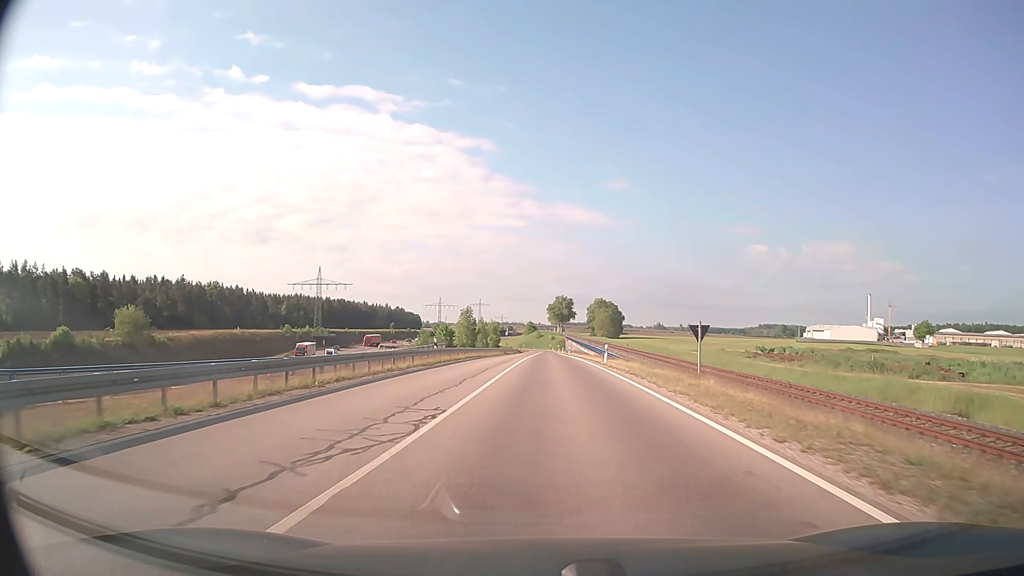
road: trunk_link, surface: asphalt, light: Day
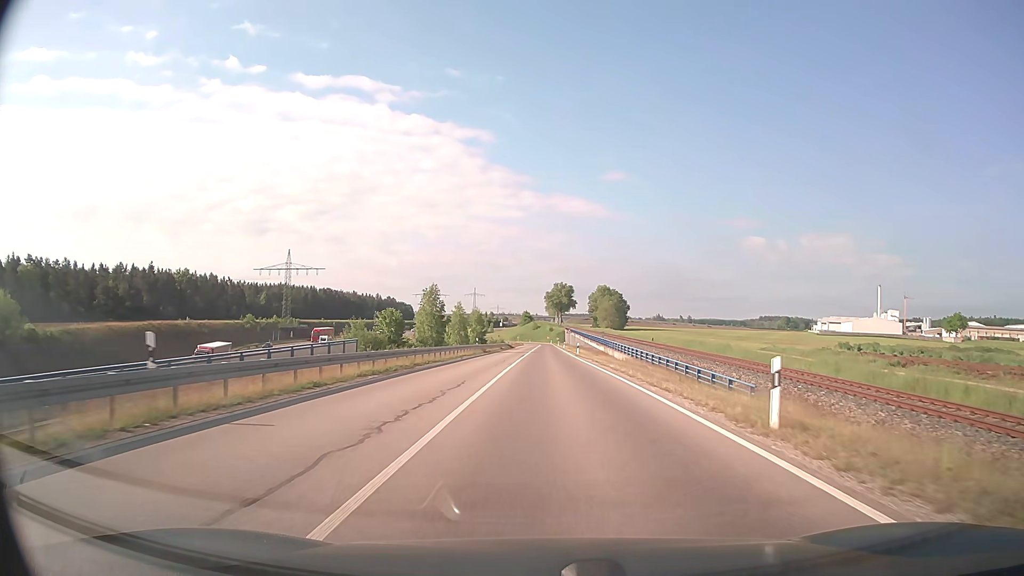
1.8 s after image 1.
(0.0, +28.0) m; 0°
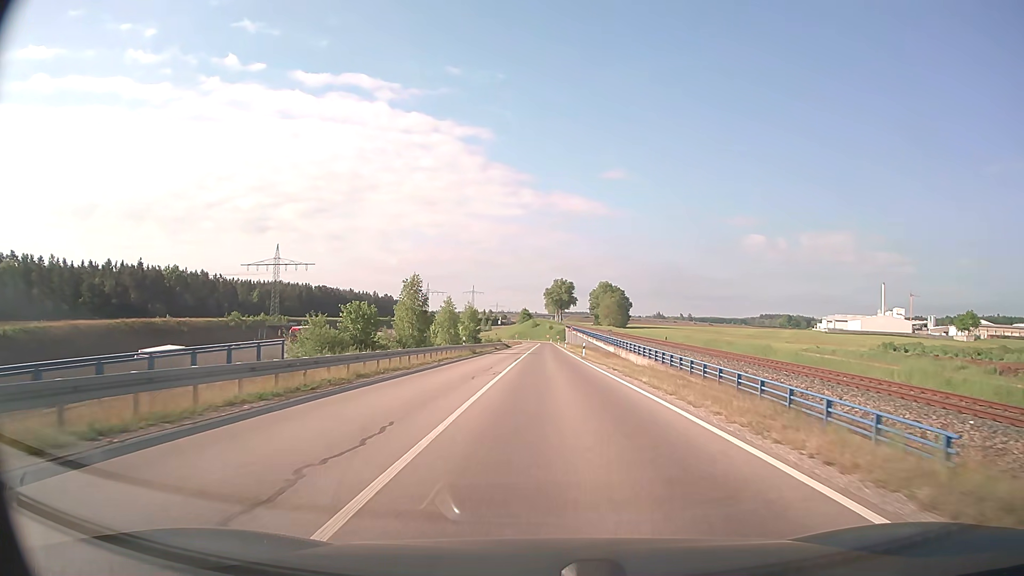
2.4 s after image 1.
(0.0, +9.4) m; 0°
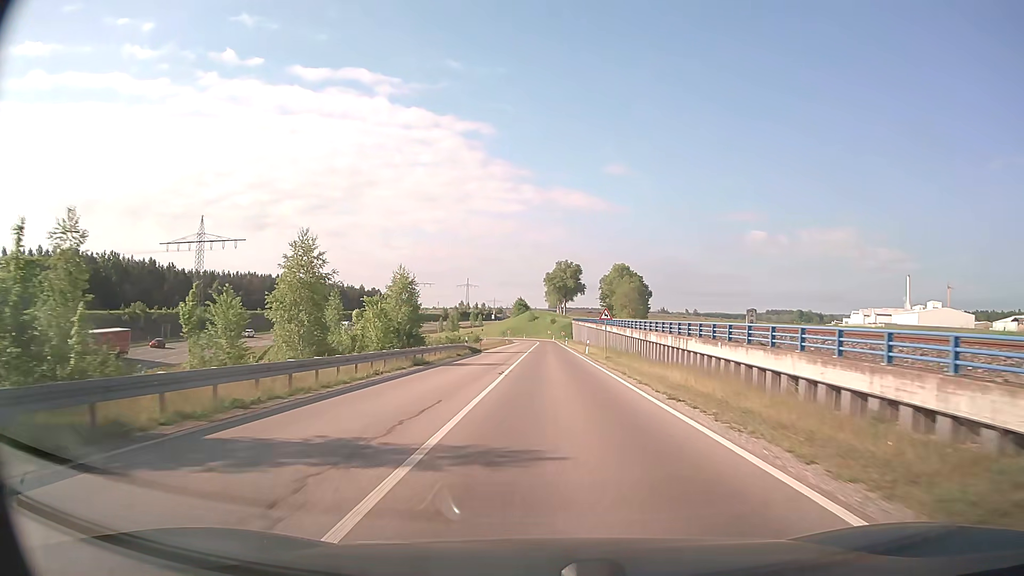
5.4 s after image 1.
(0.0, +49.9) m; 0°
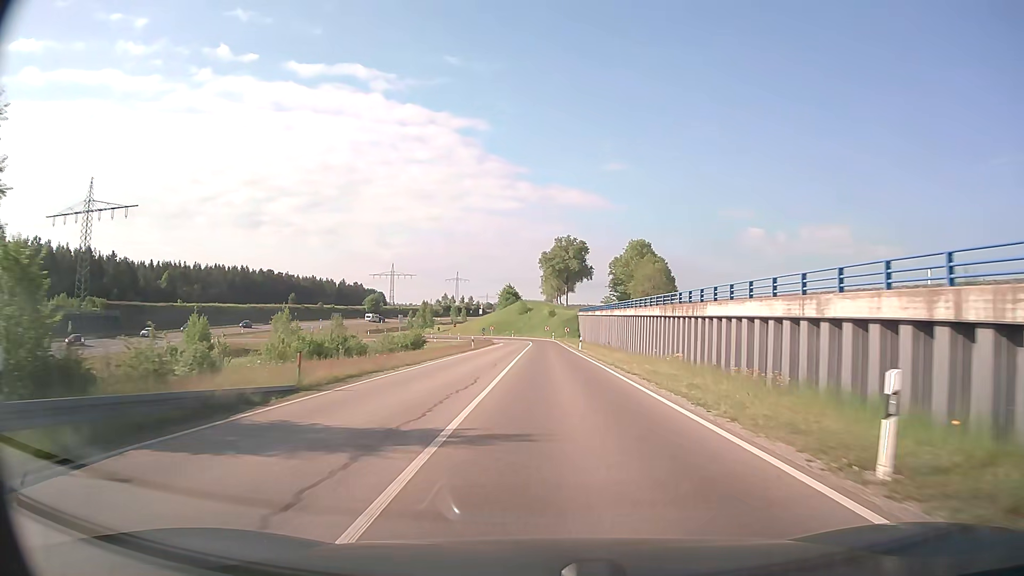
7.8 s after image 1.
(0.0, +45.2) m; 0°
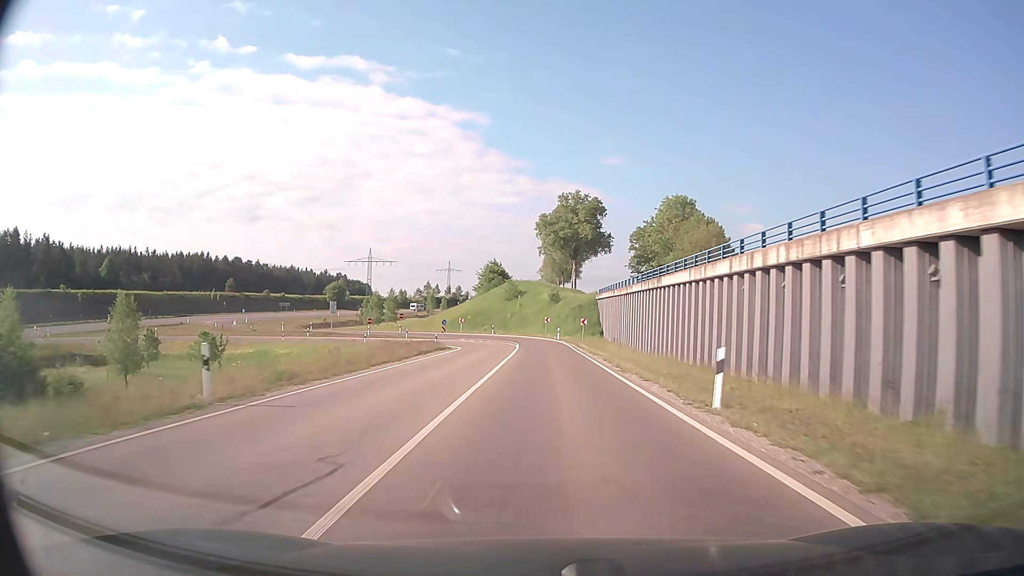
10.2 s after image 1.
(+0.1, +44.5) m; 0°
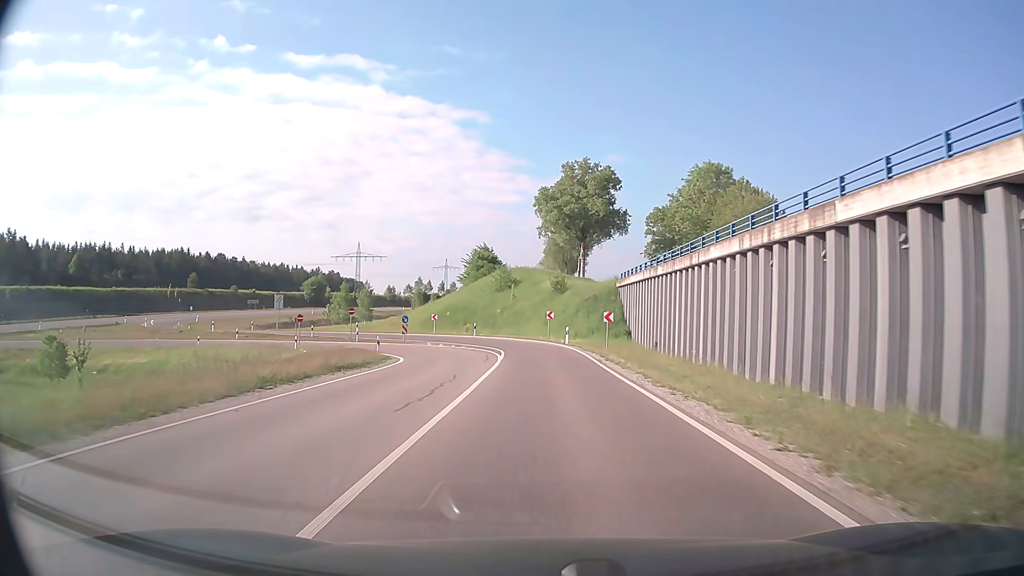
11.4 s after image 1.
(0.0, +20.3) m; 0°
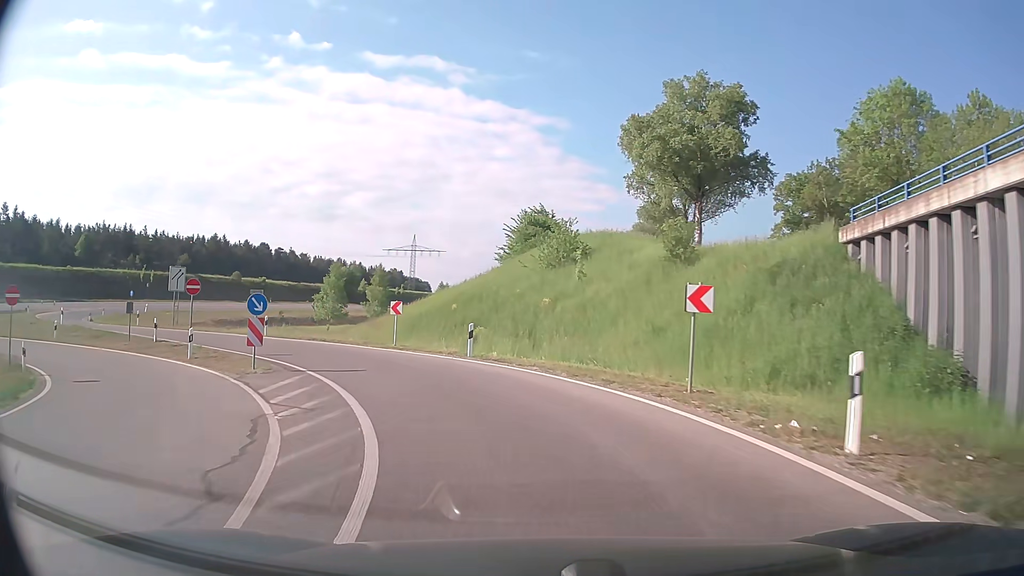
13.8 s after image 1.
(-0.8, +33.6) m; -6°
(-1, +10) (-4, +19) (-11, +27) (-20, +32) (-28, +37) (-37, +42) (-44, +49) (-48, +58) (-50, +68) (-50, +78) m
